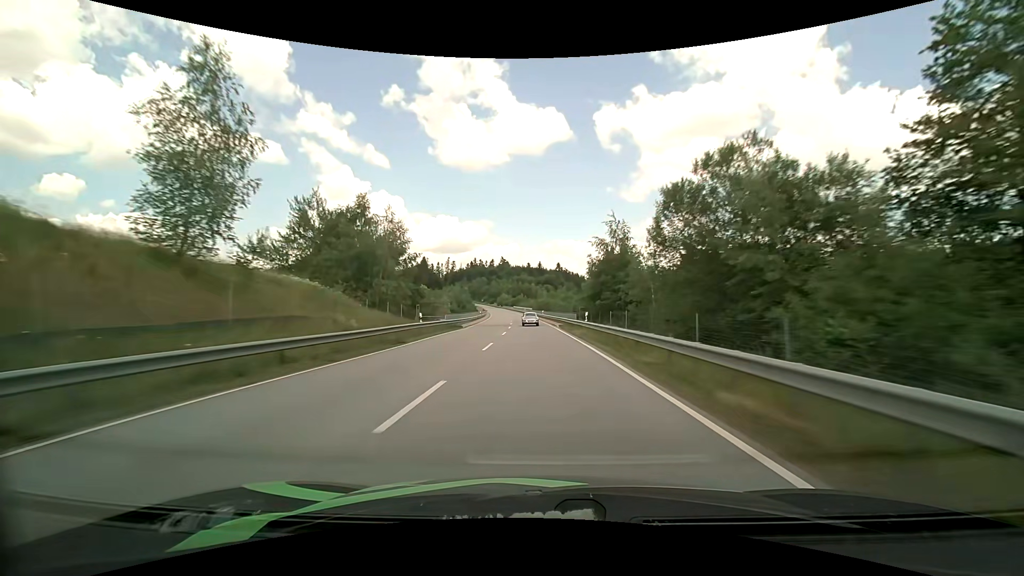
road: primary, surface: asphalt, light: Day
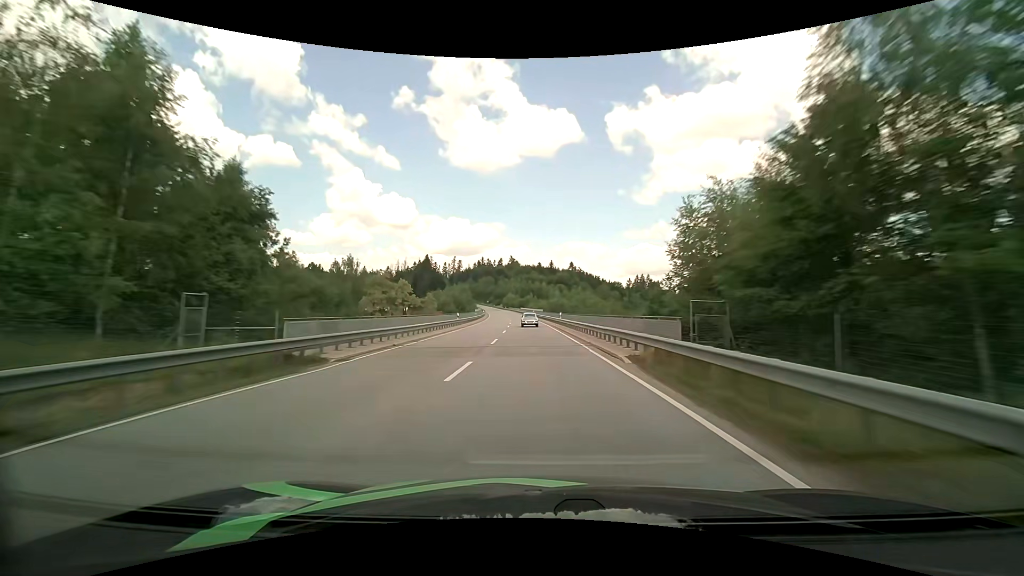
(-0.4, +31.4) m; -1°
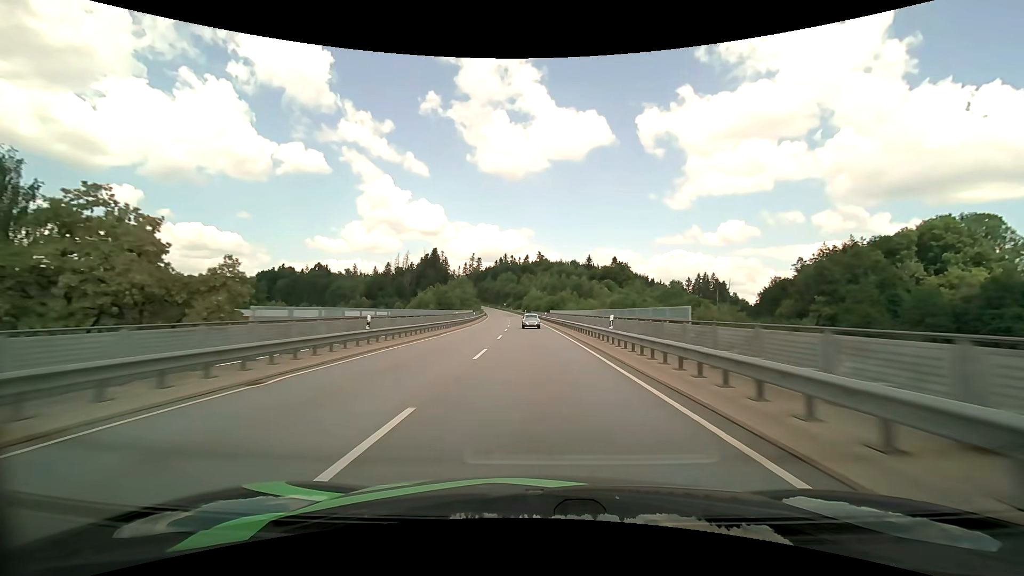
(-2.4, +78.3) m; -3°
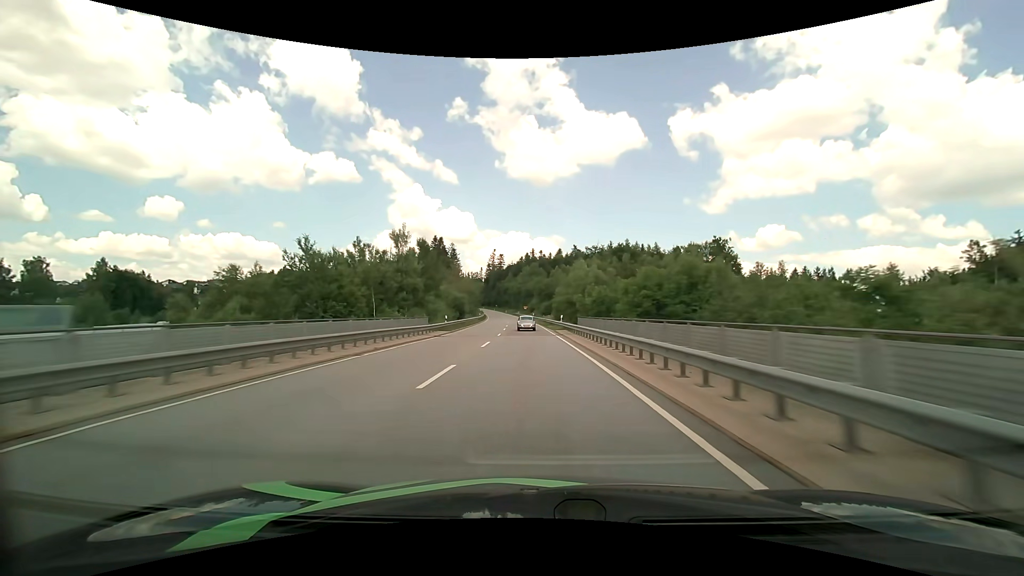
(-2.2, +77.4) m; -4°
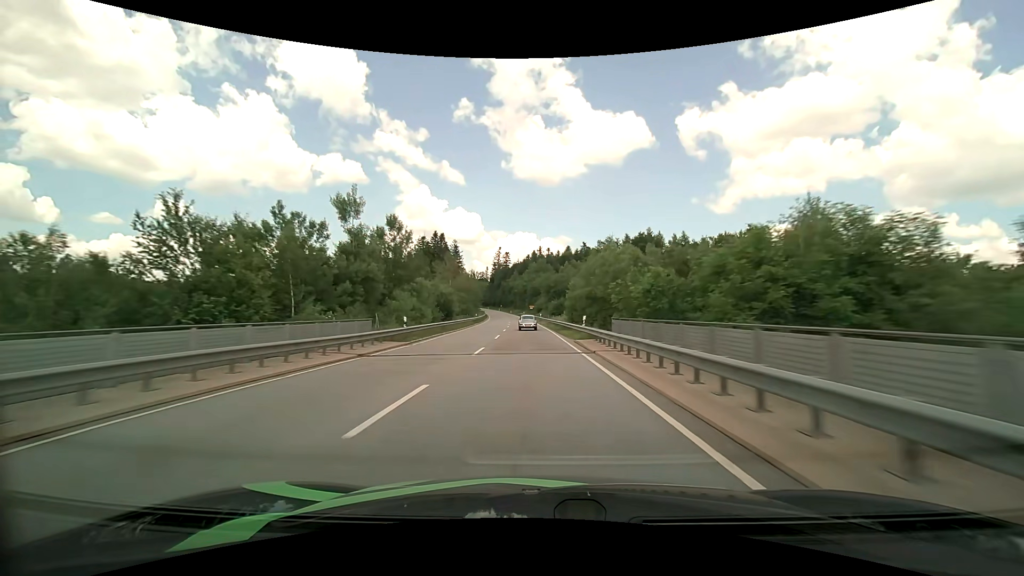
(-0.1, +15.4) m; -1°
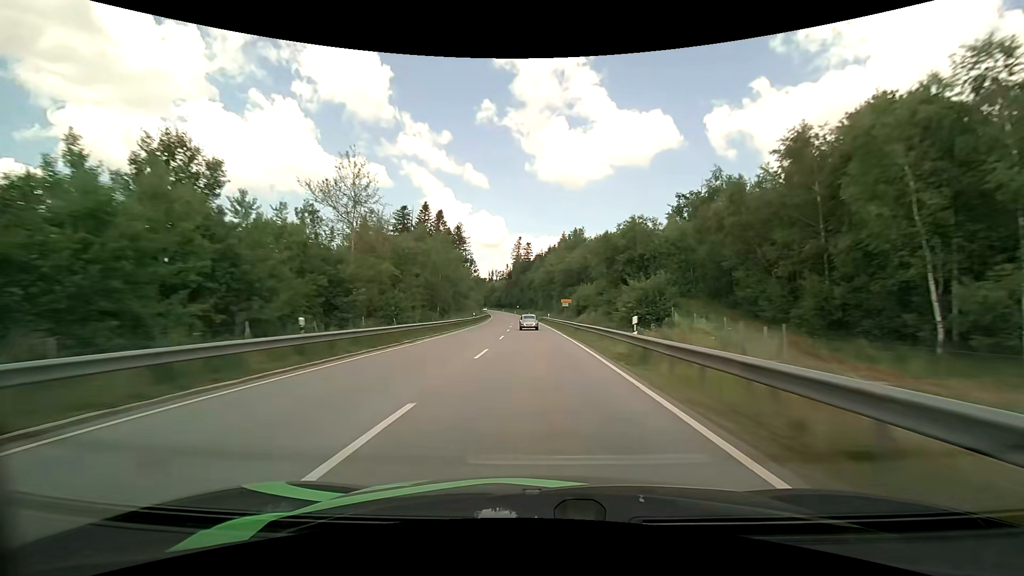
(-1.7, +61.8) m; -3°
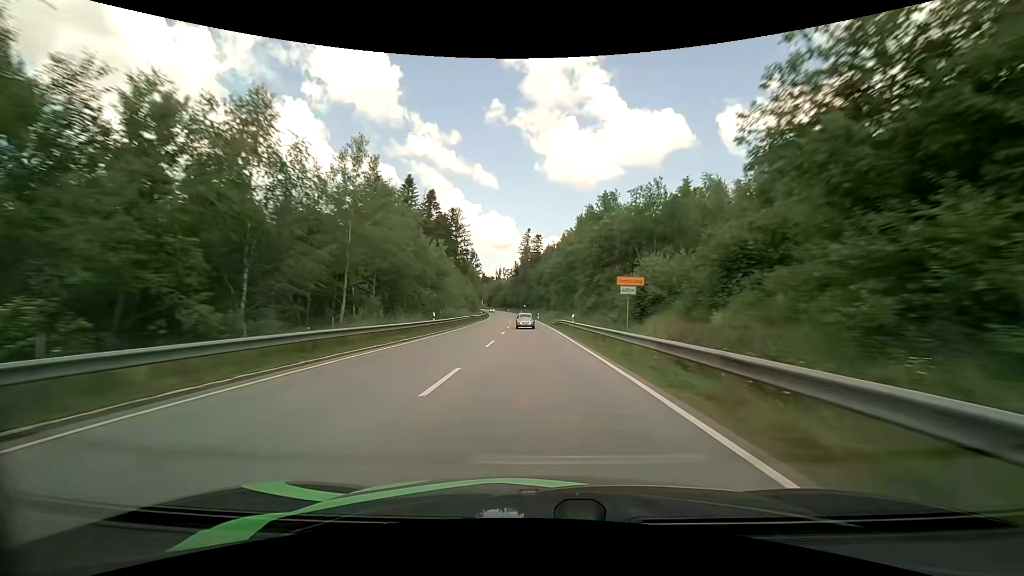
(-0.3, +31.2) m; -1°
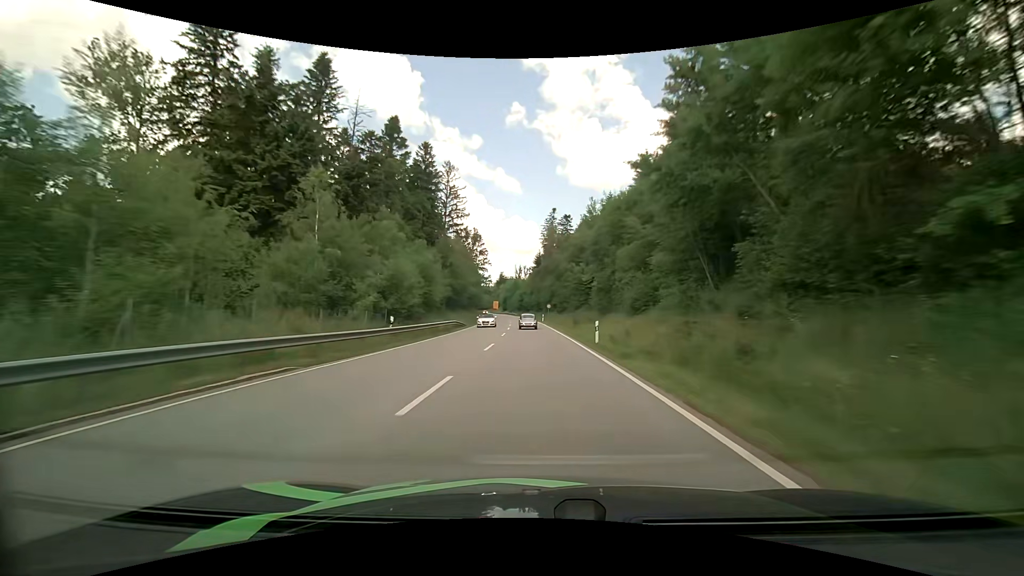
(-1.6, +61.0) m; -3°
(0, +10) (0, +20) (0, +30) (0, +40) (-1, +50) (-1, +60) (-2, +70) (-2, +80) (-3, +90) (-4, +100) m
